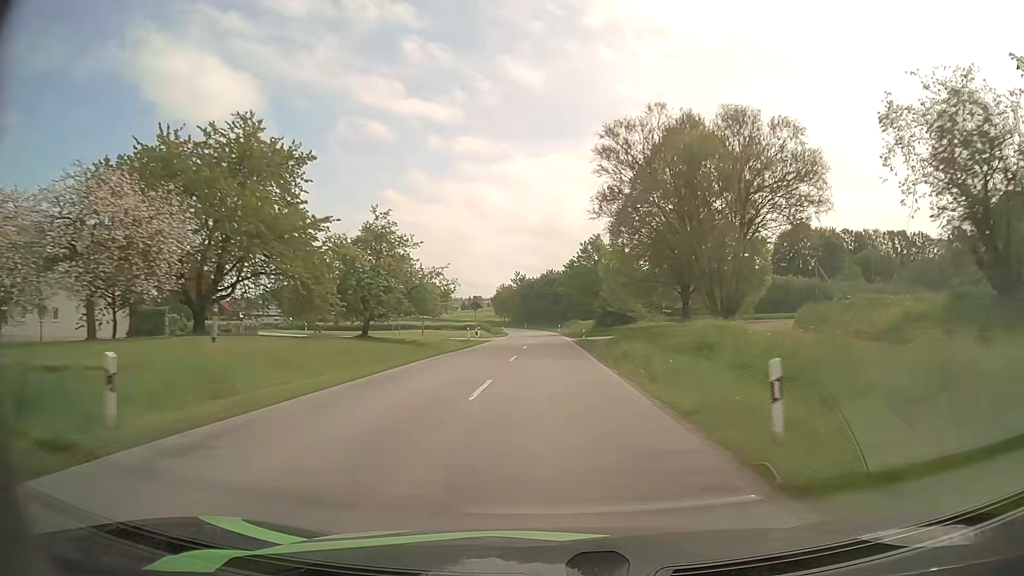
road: secondary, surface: asphalt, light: Day
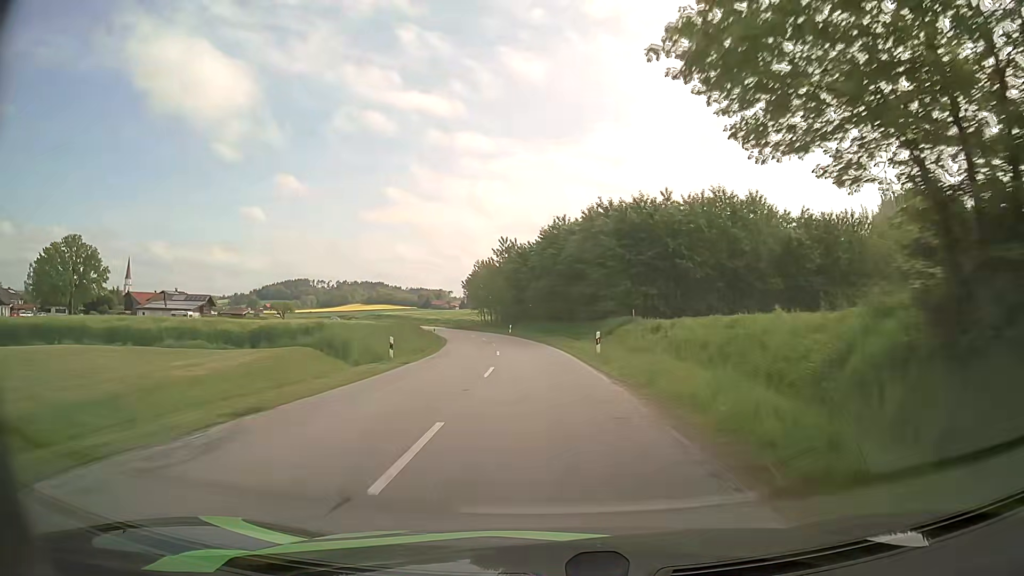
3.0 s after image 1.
(-0.1, +66.2) m; -1°
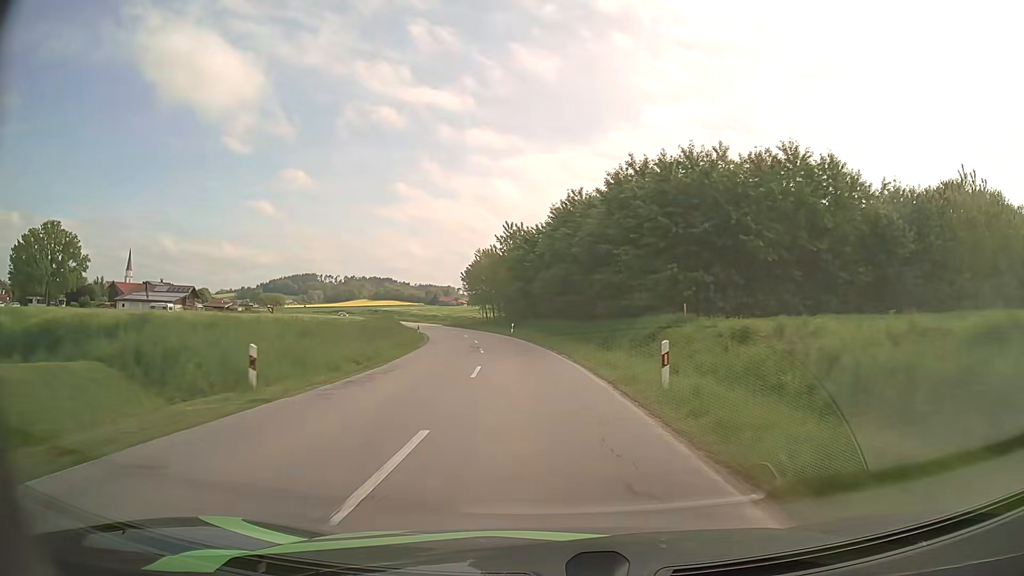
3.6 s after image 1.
(-0.1, +12.8) m; -1°
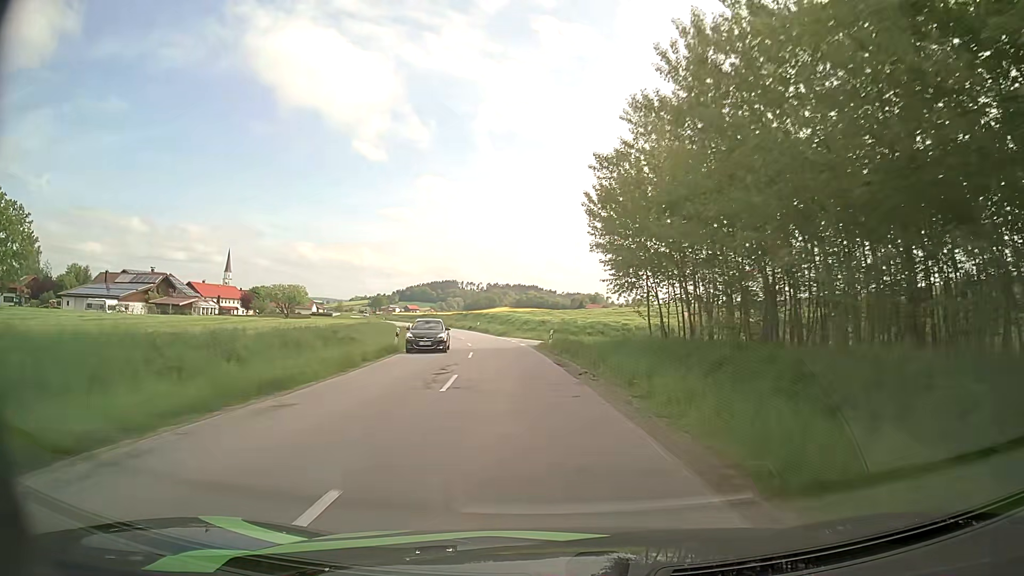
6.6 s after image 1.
(-6.4, +62.9) m; -12°
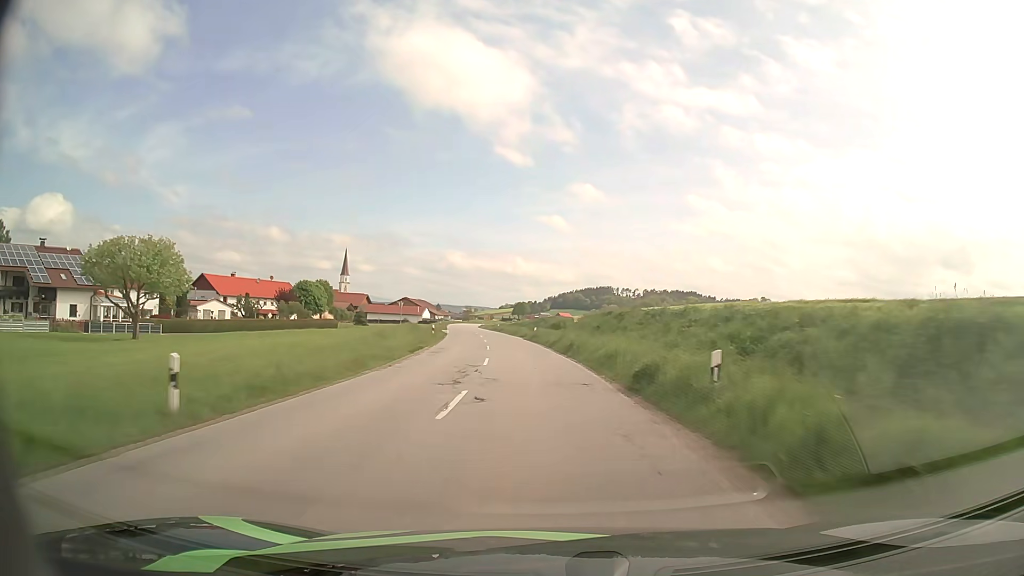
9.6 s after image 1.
(-7.5, +64.0) m; -13°
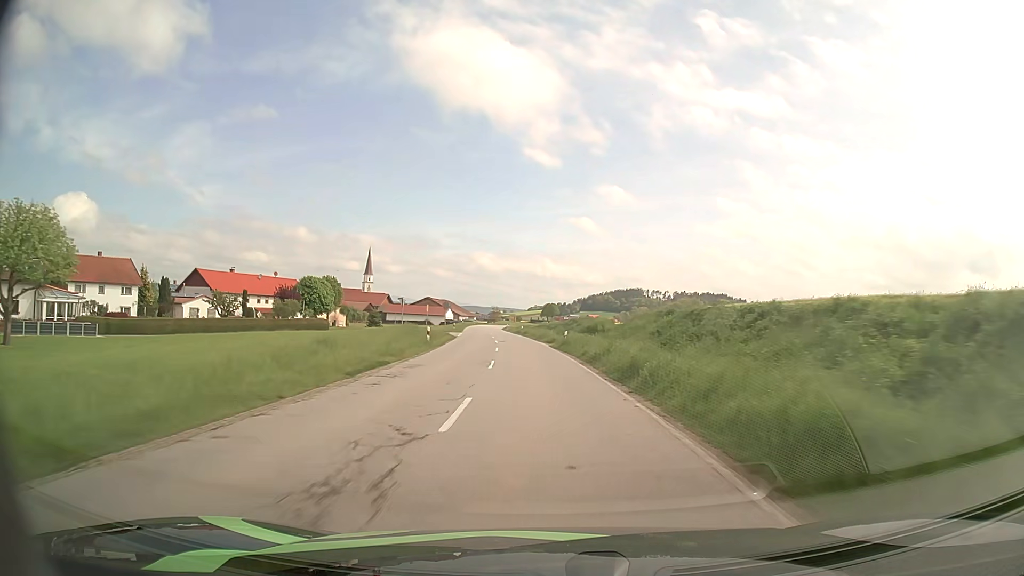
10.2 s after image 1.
(-0.3, +13.1) m; -2°
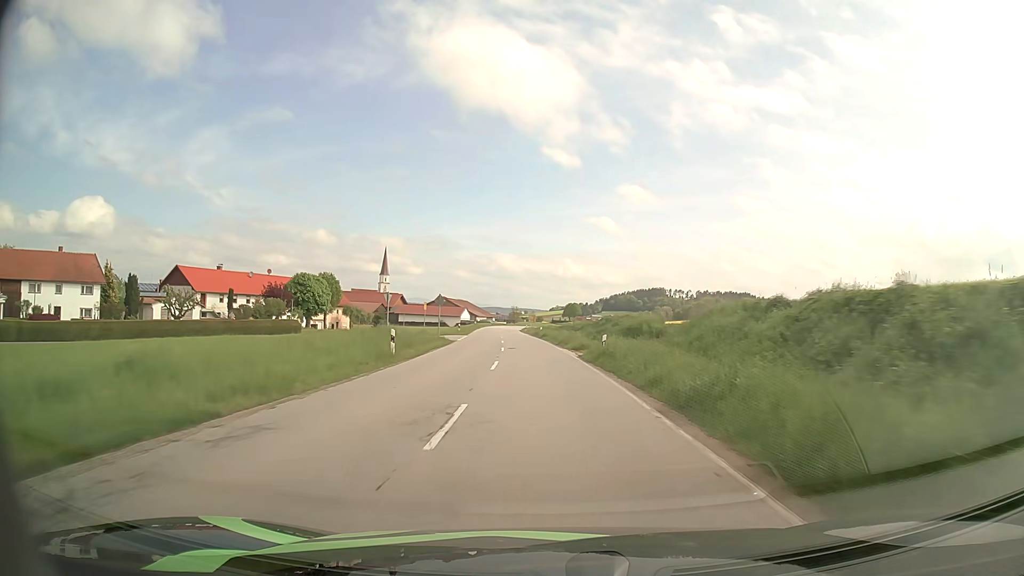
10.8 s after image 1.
(-0.2, +13.3) m; -2°
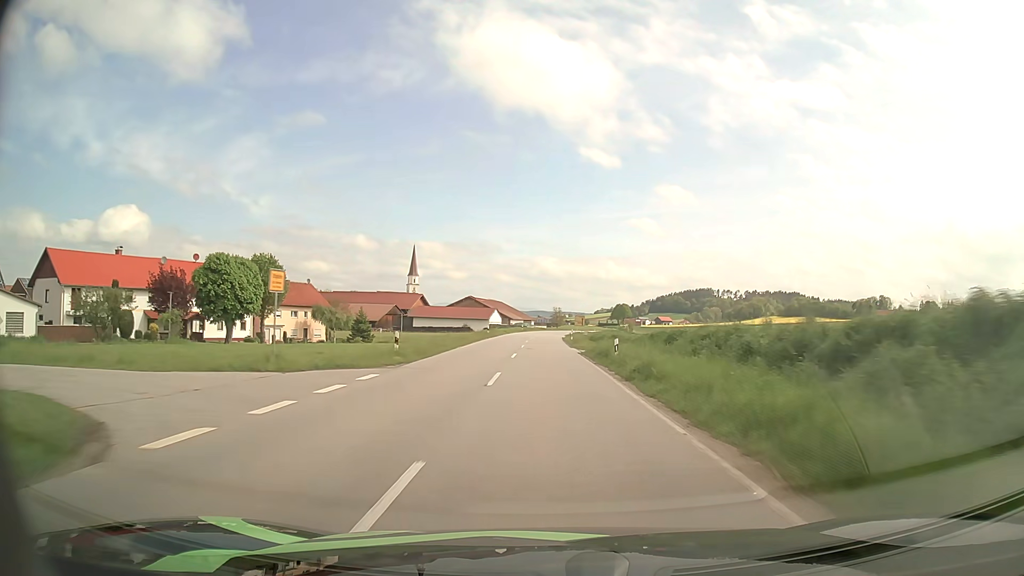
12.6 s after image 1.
(-1.5, +40.7) m; -4°
